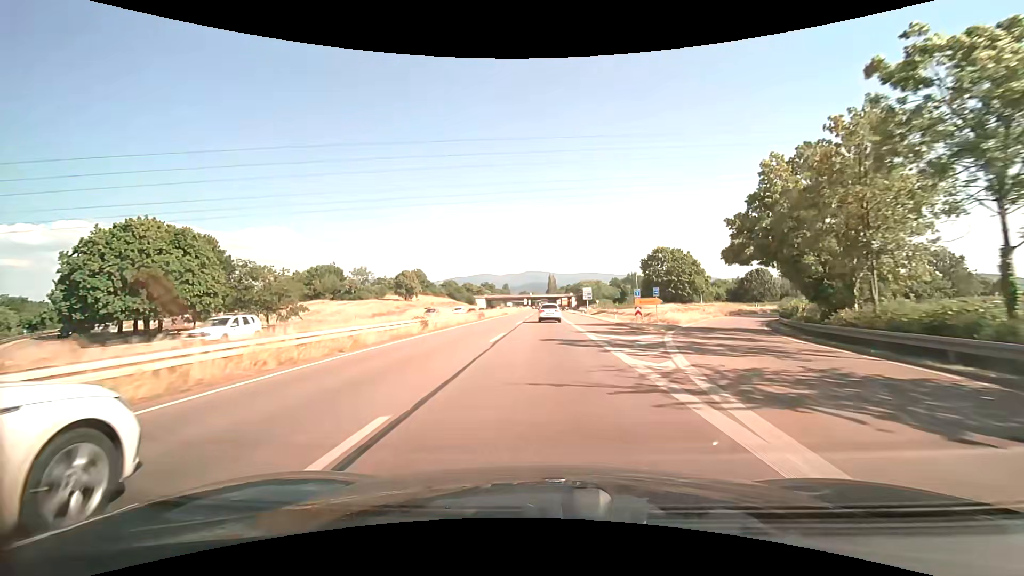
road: trunk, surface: asphalt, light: Day
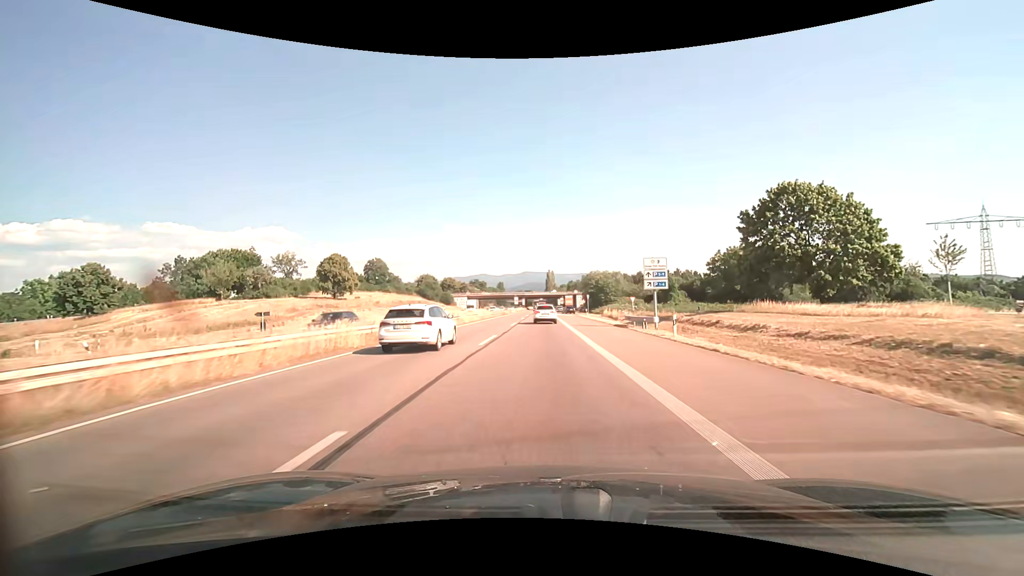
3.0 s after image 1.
(+0.1, +54.5) m; 0°
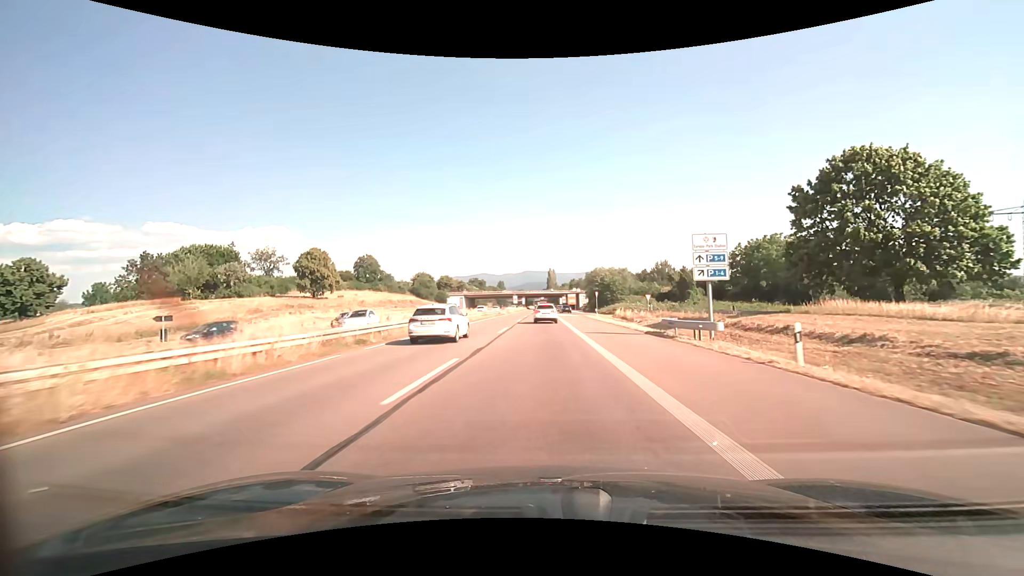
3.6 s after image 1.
(0.0, +10.5) m; 0°
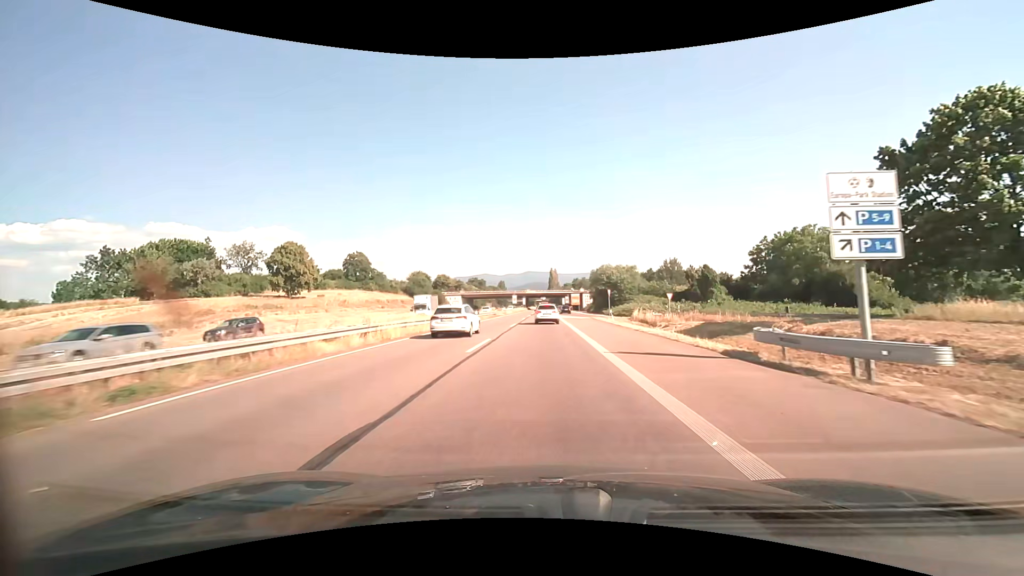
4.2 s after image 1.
(0.0, +10.4) m; 0°
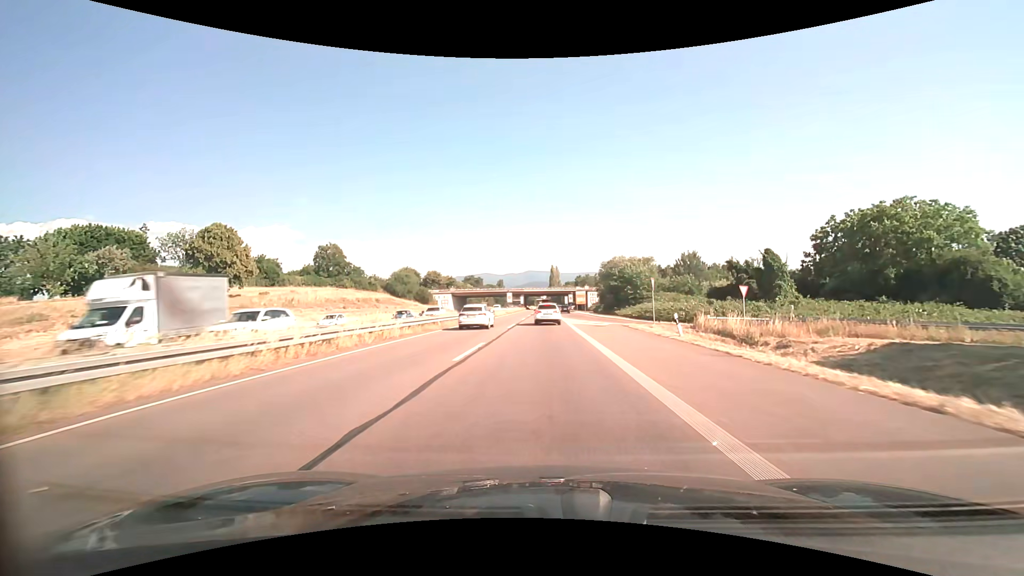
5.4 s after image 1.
(0.0, +20.3) m; 0°
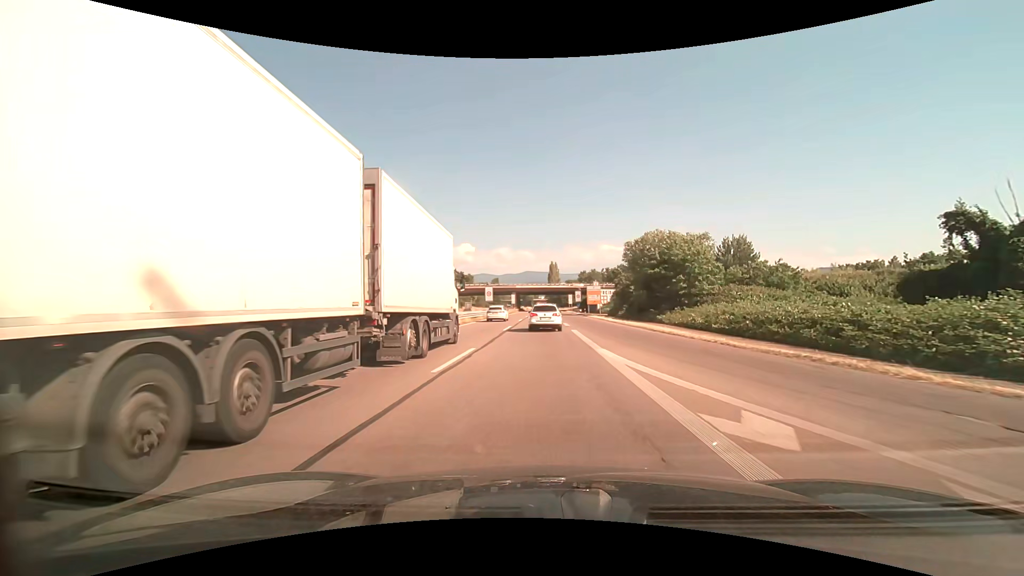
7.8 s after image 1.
(-0.2, +37.7) m; 0°
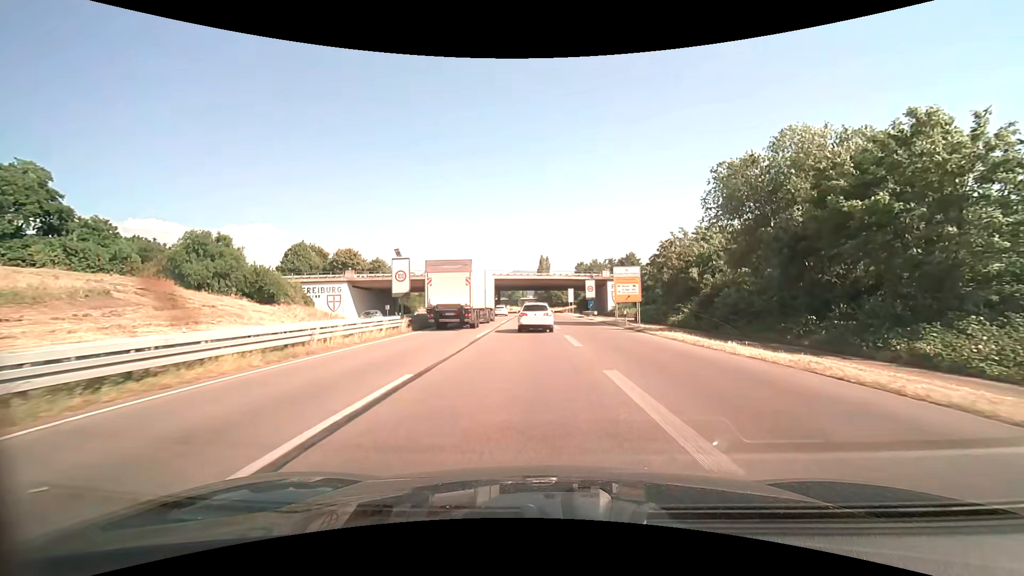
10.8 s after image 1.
(+0.1, +42.1) m; +1°
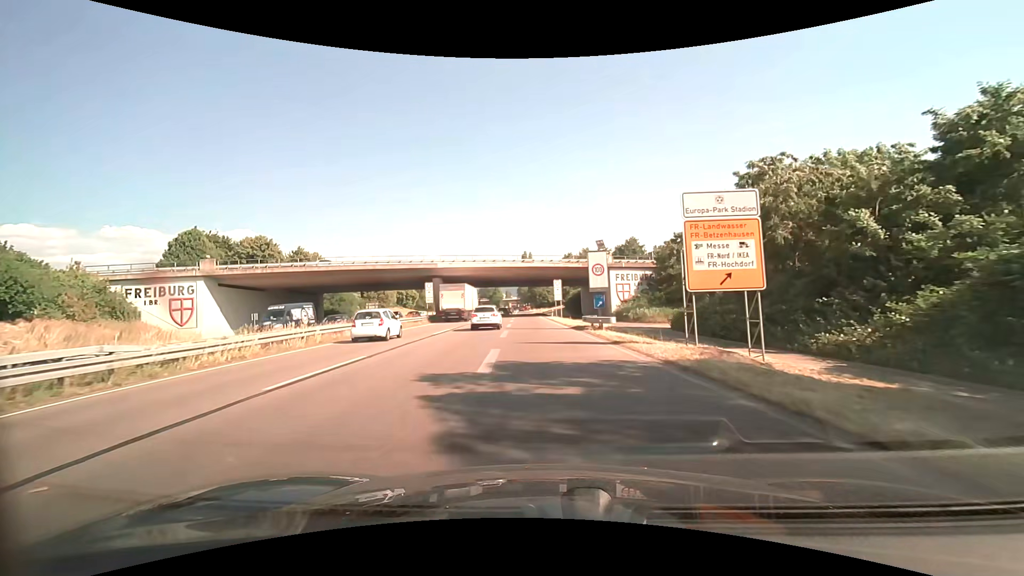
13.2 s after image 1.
(+1.6, +30.7) m; +2°
(0, +10) (0, +20) (-1, +30) (-1, +40) (-1, +50) (-2, +60) (-2, +70) (-3, +80) (-3, +90) (-3, +100) m
